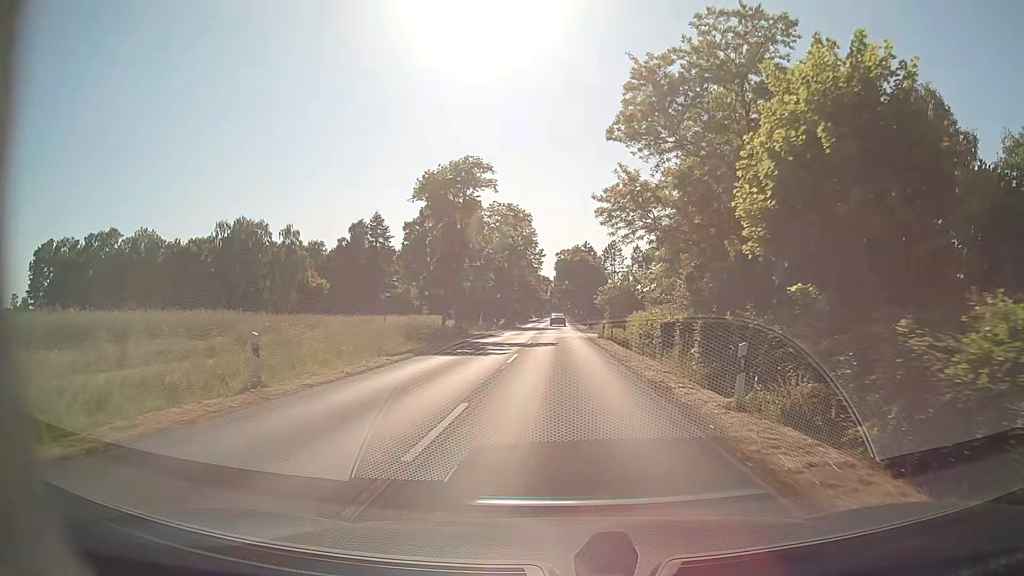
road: secondary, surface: asphalt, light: Day
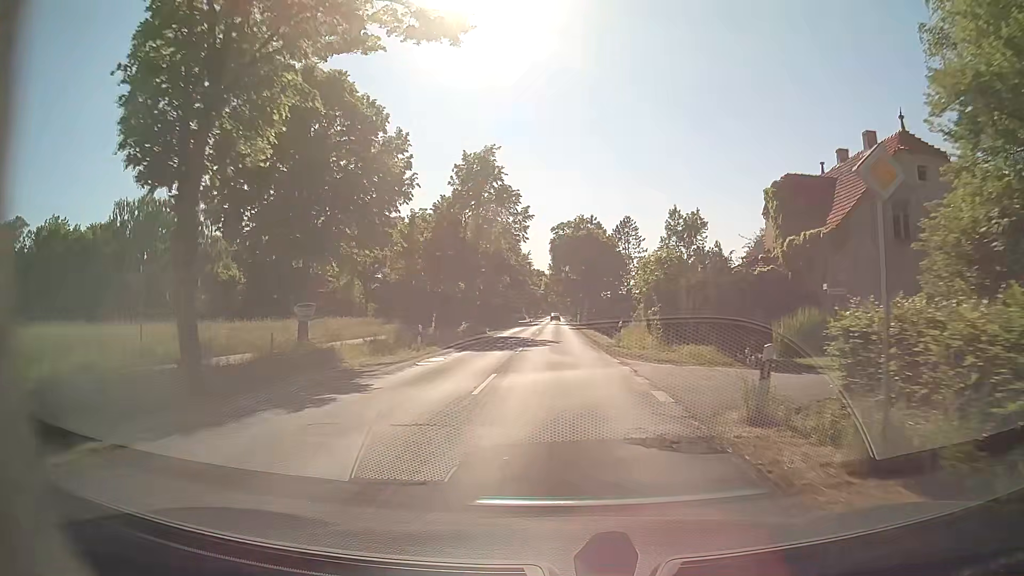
(-0.1, +31.7) m; 0°
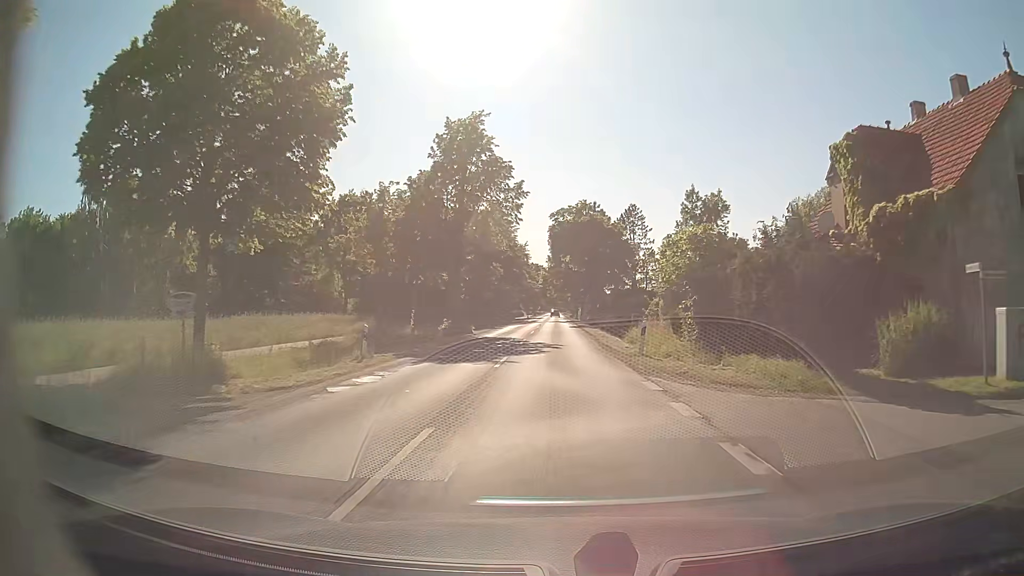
(+0.1, +7.9) m; 0°
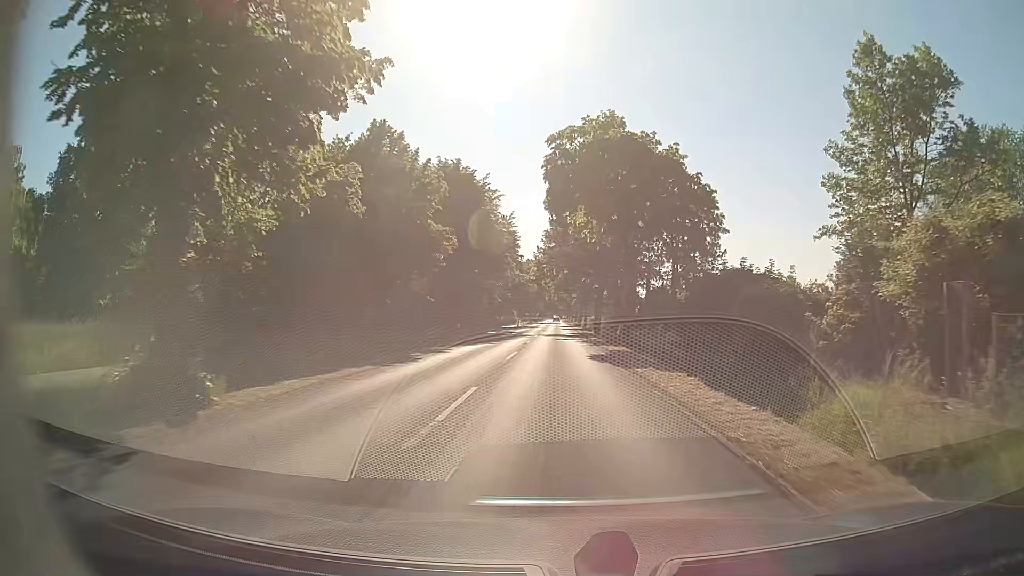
(+0.1, +31.9) m; 0°
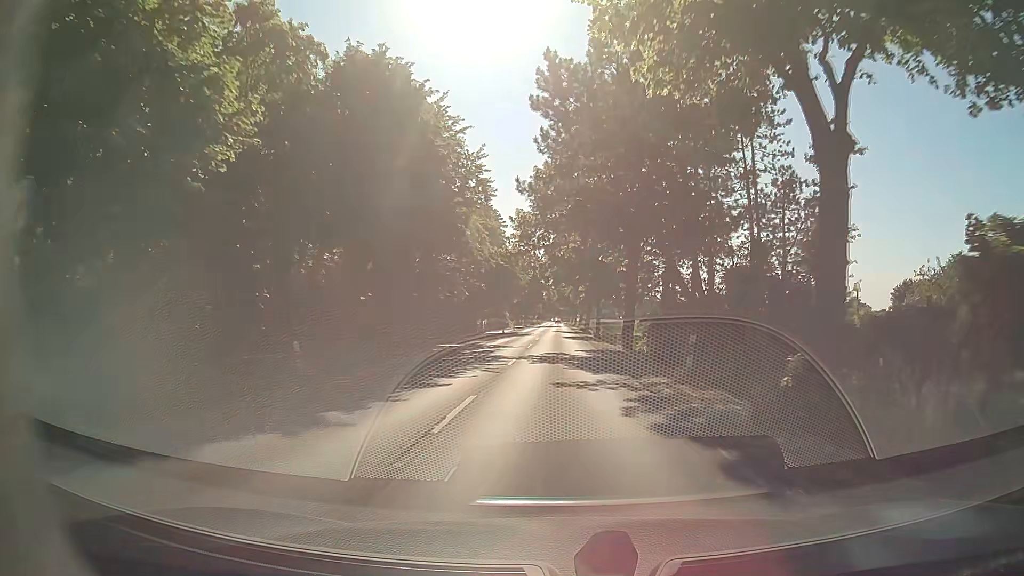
(0.0, +25.4) m; 0°
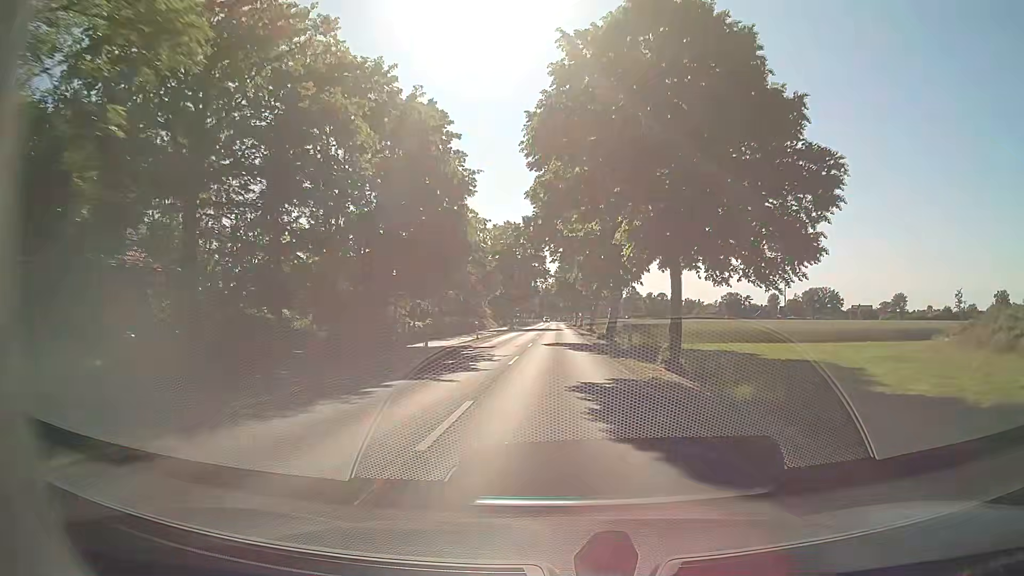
(0.0, +38.2) m; 0°
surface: concrete
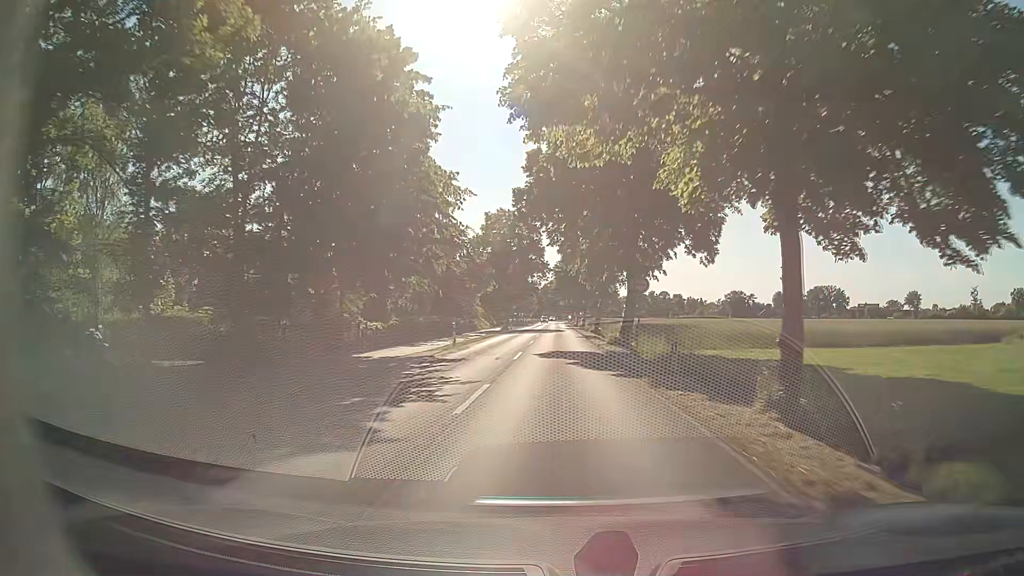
(0.0, +10.1) m; -1°
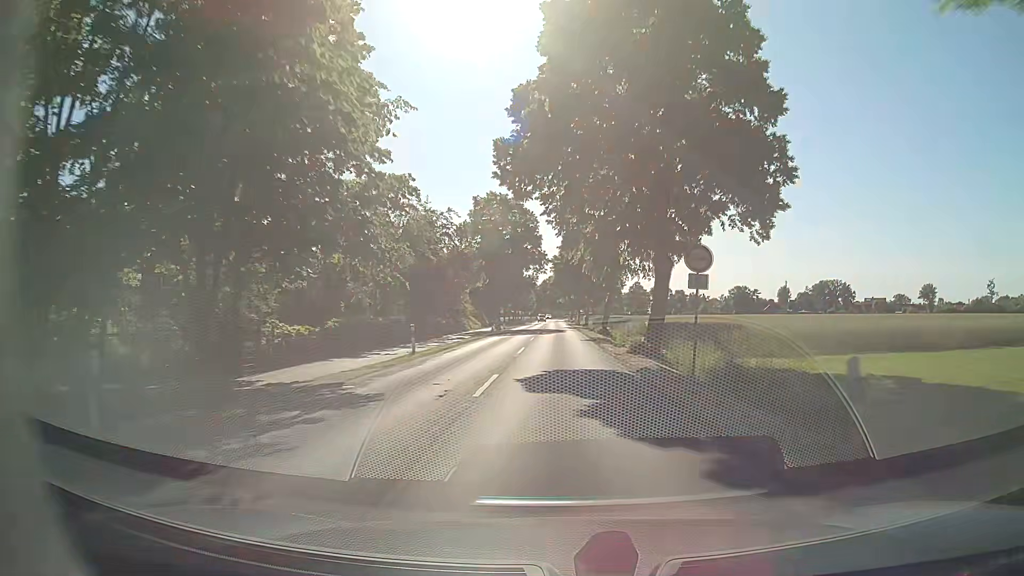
(+0.1, +10.2) m; 0°
